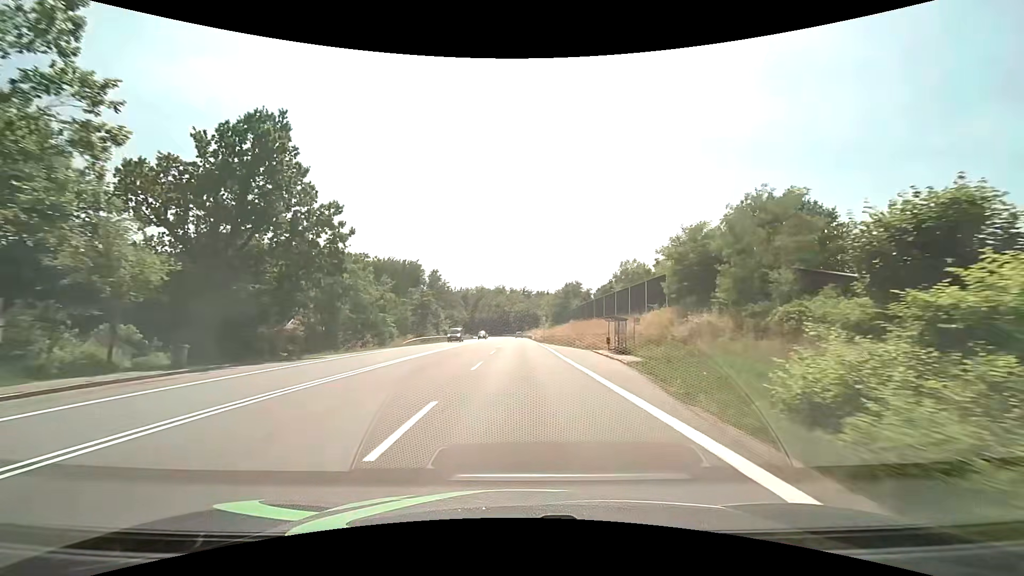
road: secondary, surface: asphalt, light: Day
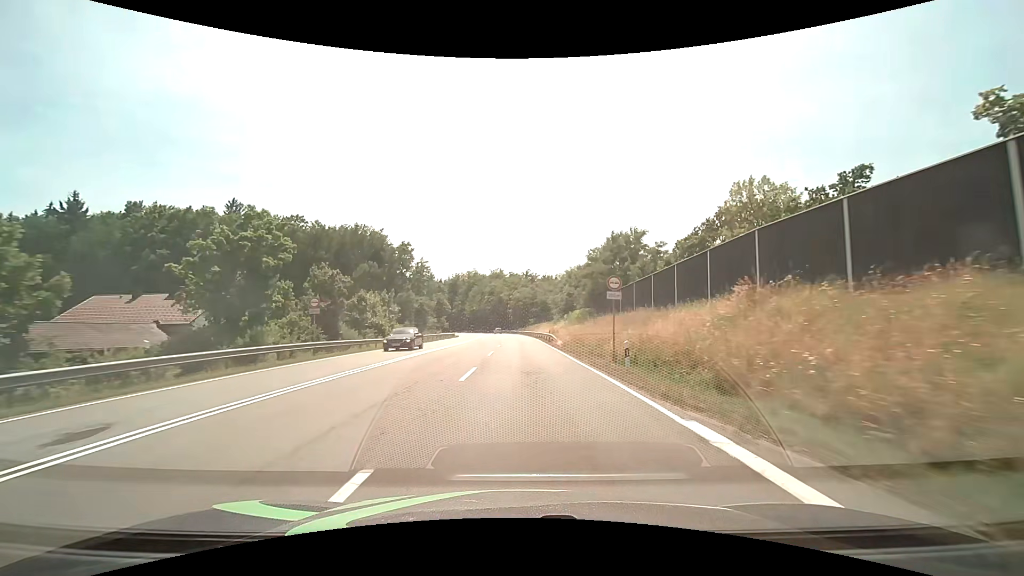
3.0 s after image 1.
(0.0, +50.5) m; 0°
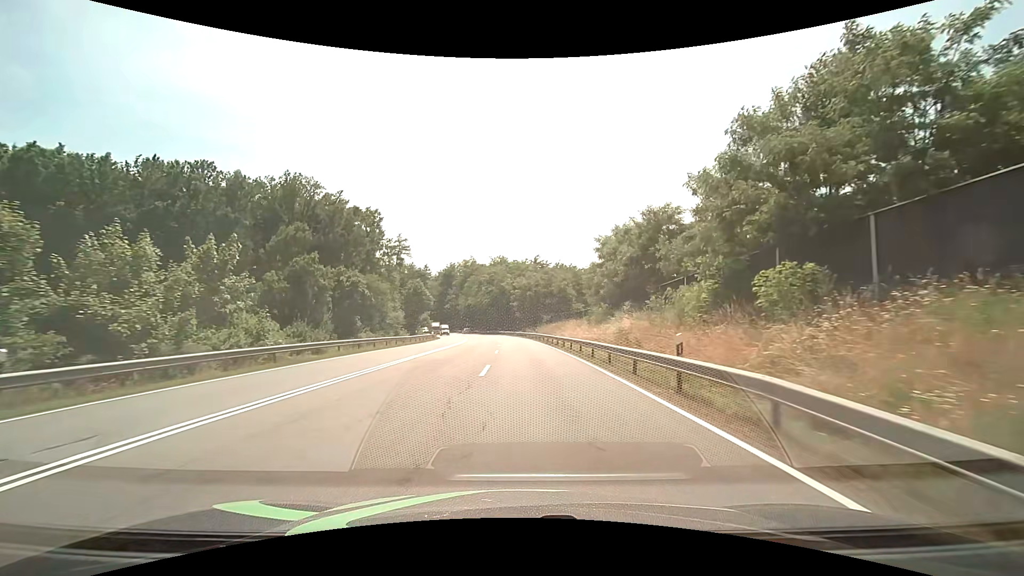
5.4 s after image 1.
(-0.4, +36.6) m; -1°
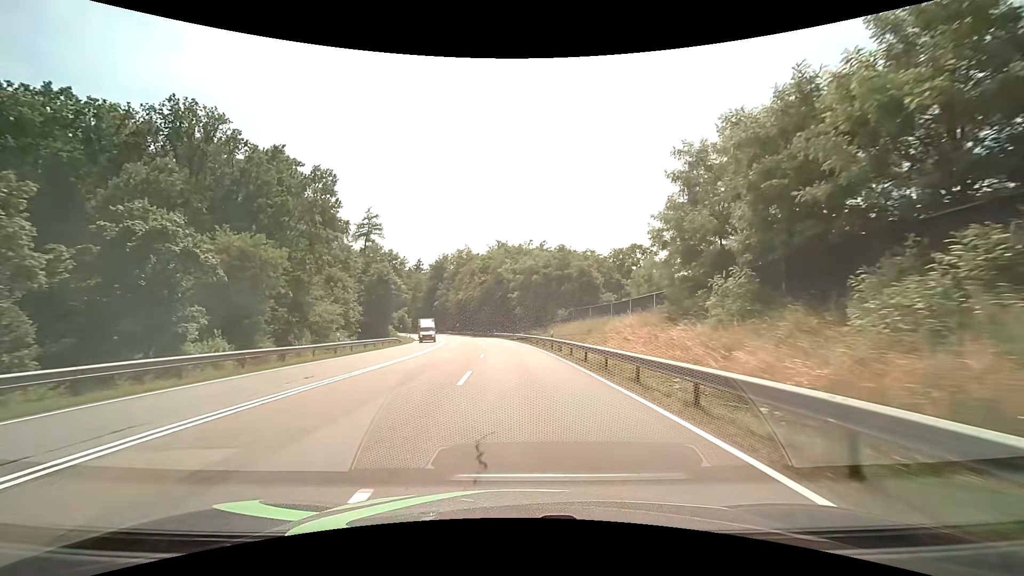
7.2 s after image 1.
(+0.1, +25.9) m; 0°
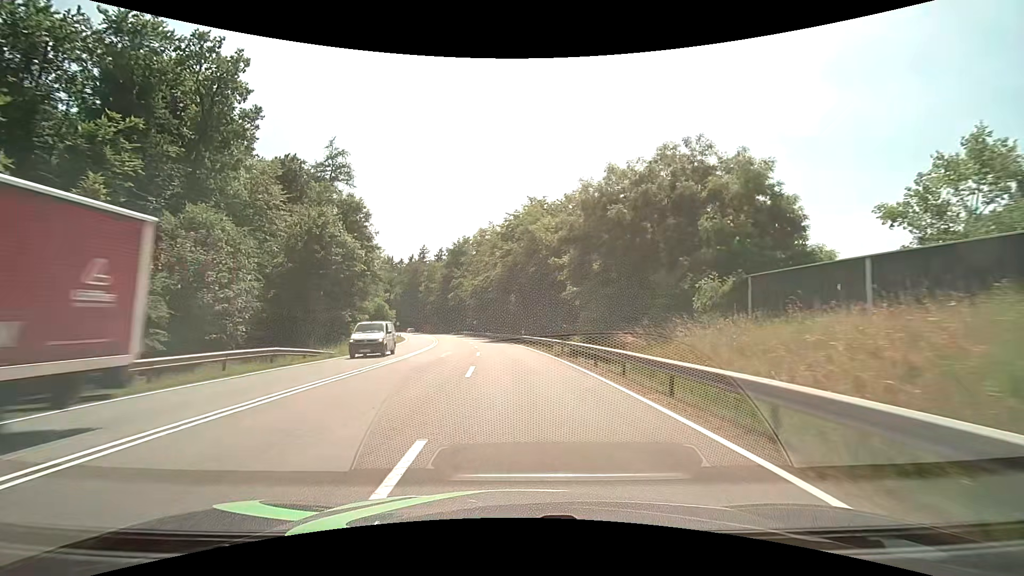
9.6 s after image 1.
(-1.1, +34.4) m; -4°
(0, +10) (-1, +20) (-1, +30) (-2, +40) (-3, +50) (-5, +60) (-6, +70) (-9, +79) (-11, +89) (-14, +99) m
